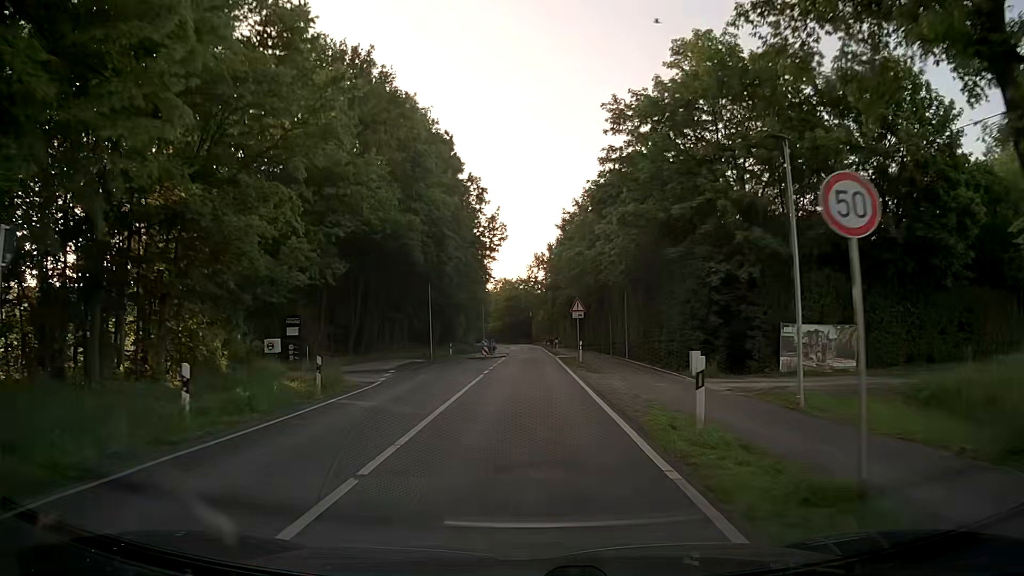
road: secondary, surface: asphalt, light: Day
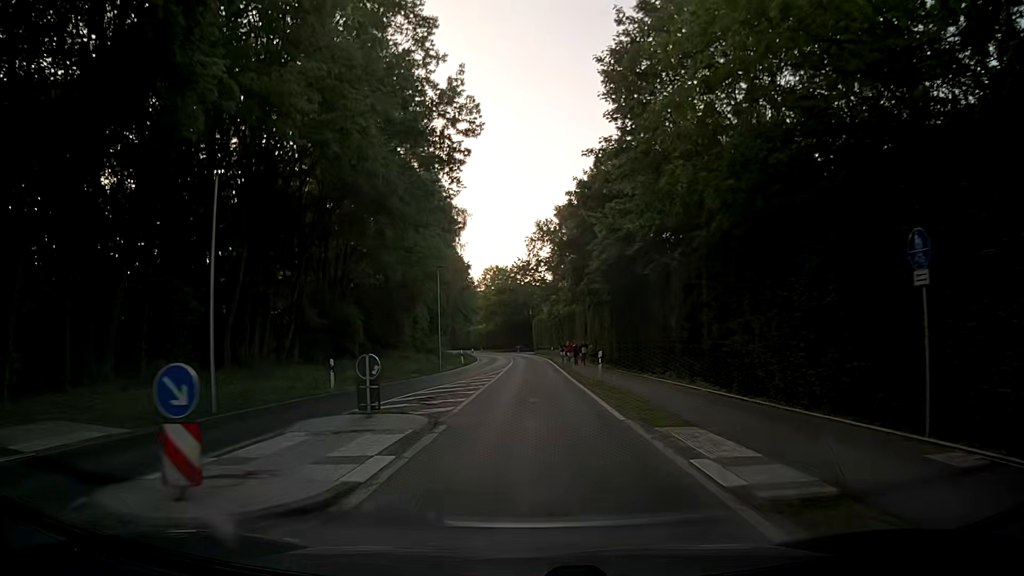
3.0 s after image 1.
(-0.1, +38.2) m; 0°
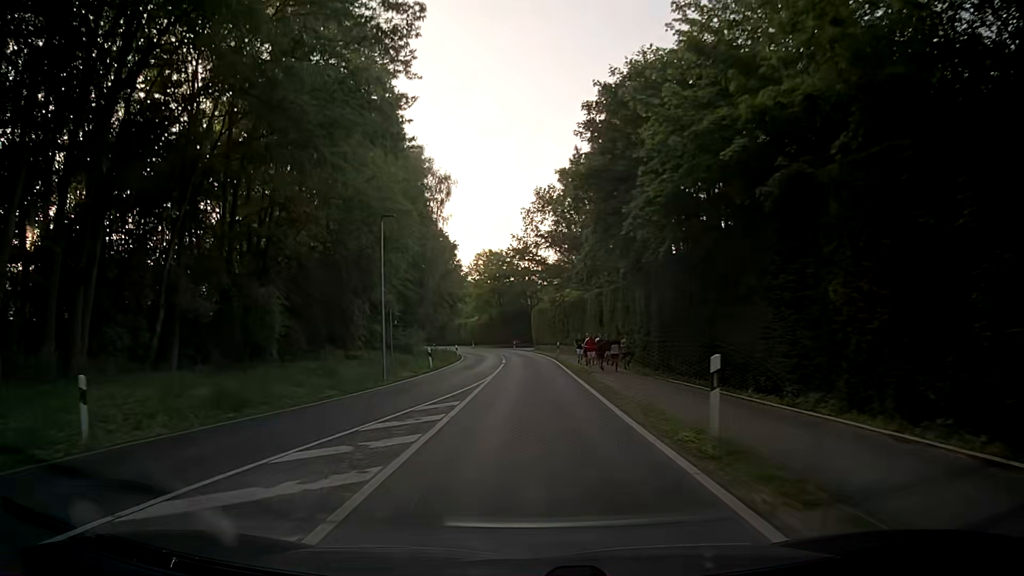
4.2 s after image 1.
(+0.1, +15.3) m; +1°
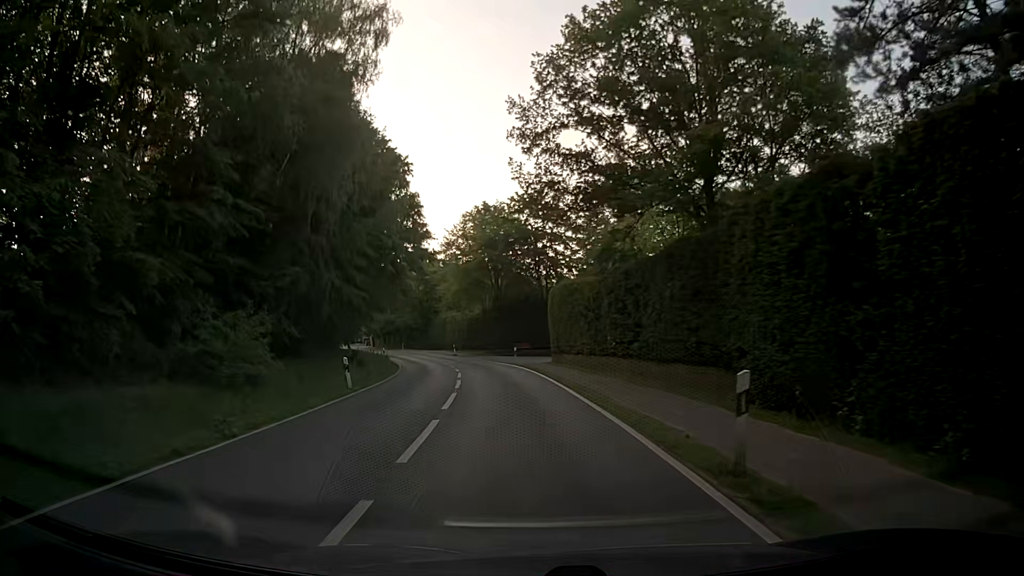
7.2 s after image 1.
(-0.4, +38.2) m; -1°
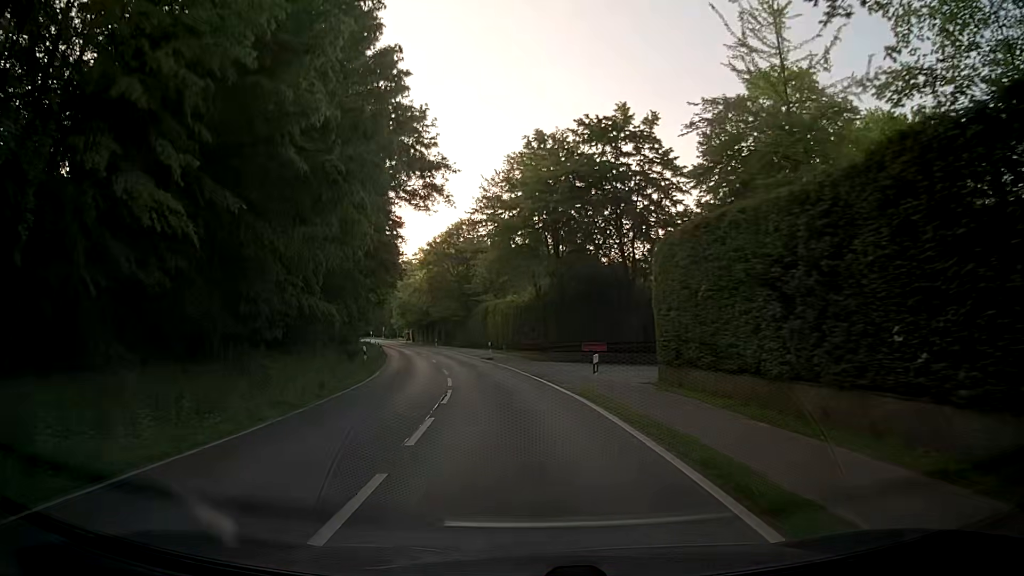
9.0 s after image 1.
(-0.9, +22.8) m; -5°
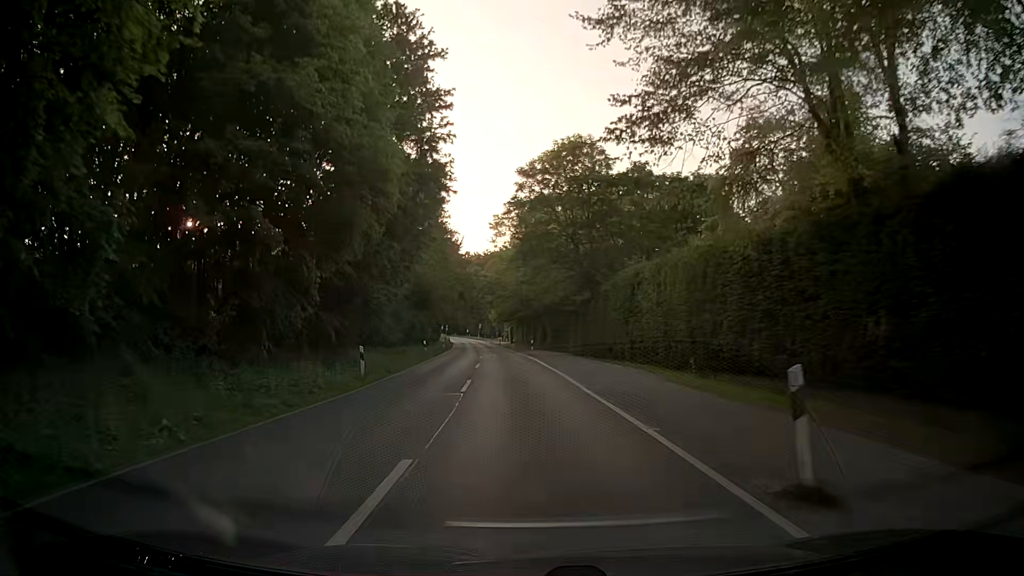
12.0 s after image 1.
(-3.7, +37.8) m; -9°
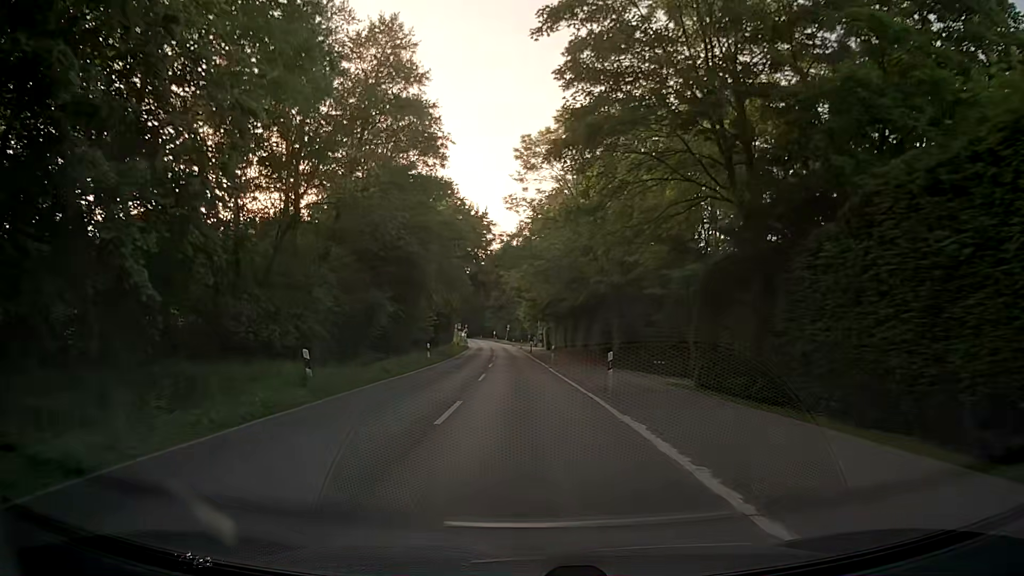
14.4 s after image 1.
(-1.2, +30.4) m; -3°
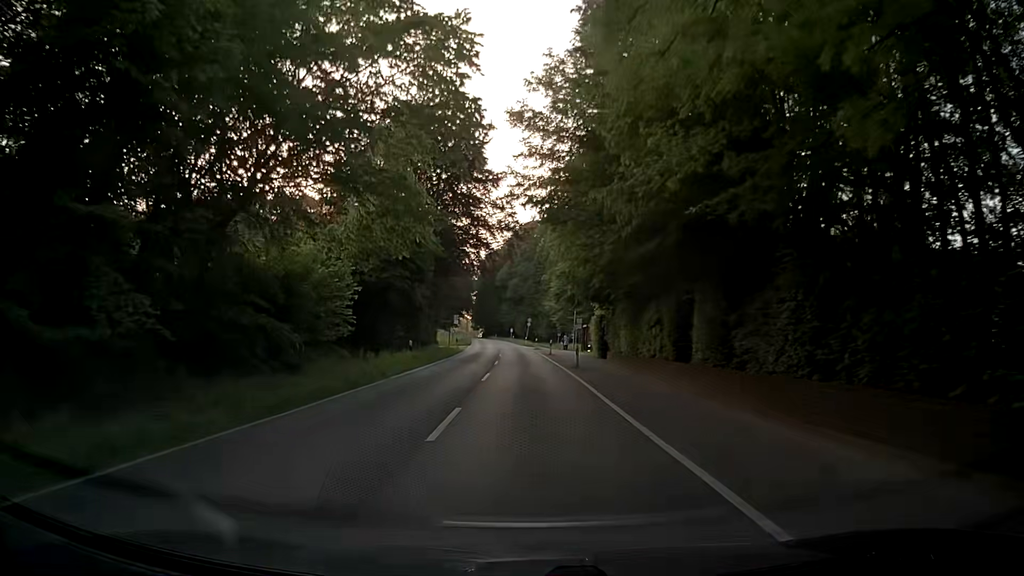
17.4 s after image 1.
(-0.8, +38.1) m; -2°
(0, +10) (0, +20) (0, +30) (-1, +40) (-1, +50) (-1, +60) (-1, +70) (-2, +80) (-3, +90) (-3, +100) m
